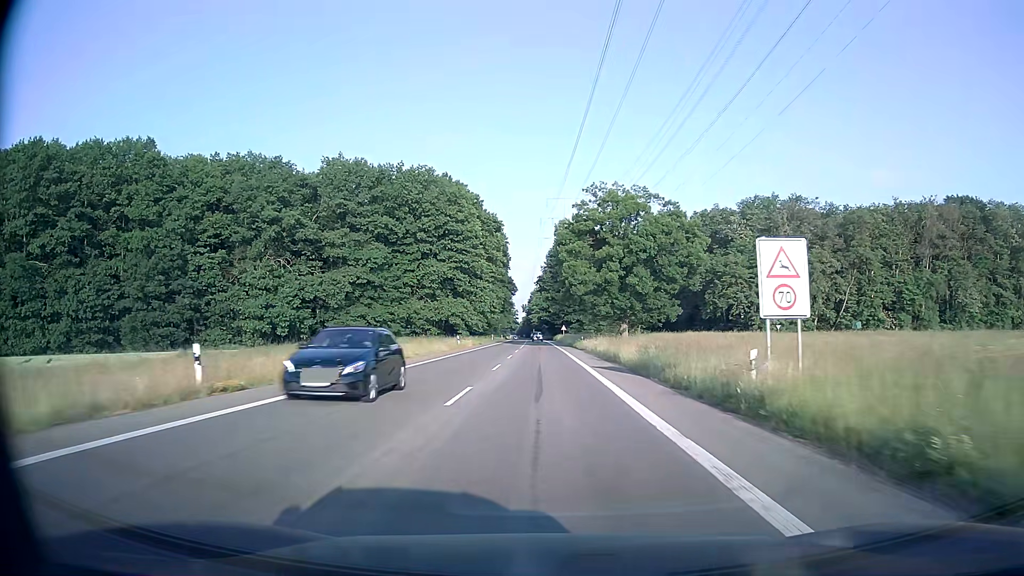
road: secondary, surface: asphalt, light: Day
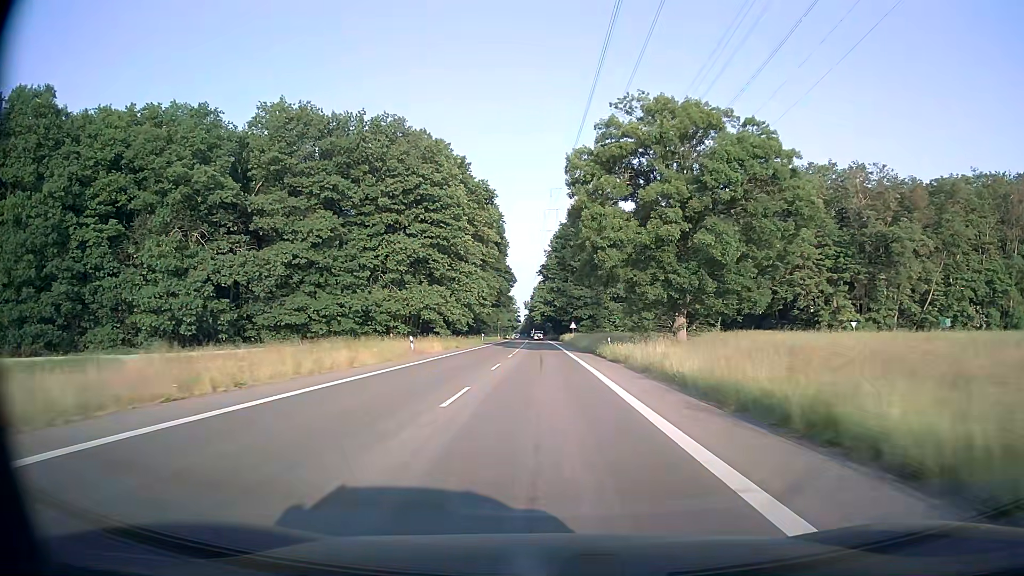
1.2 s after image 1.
(-0.1, +24.0) m; 0°
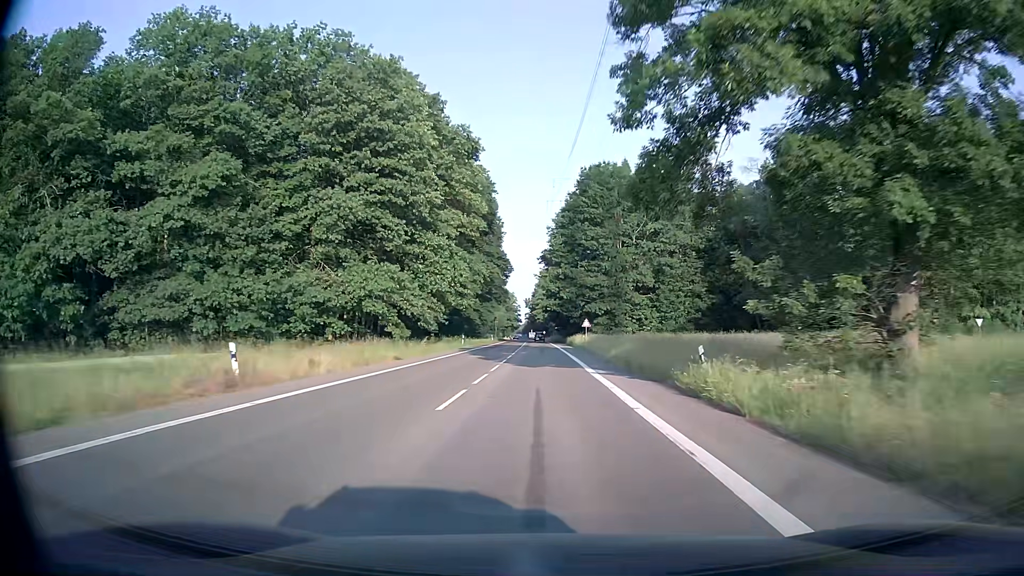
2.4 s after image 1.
(0.0, +24.0) m; 0°
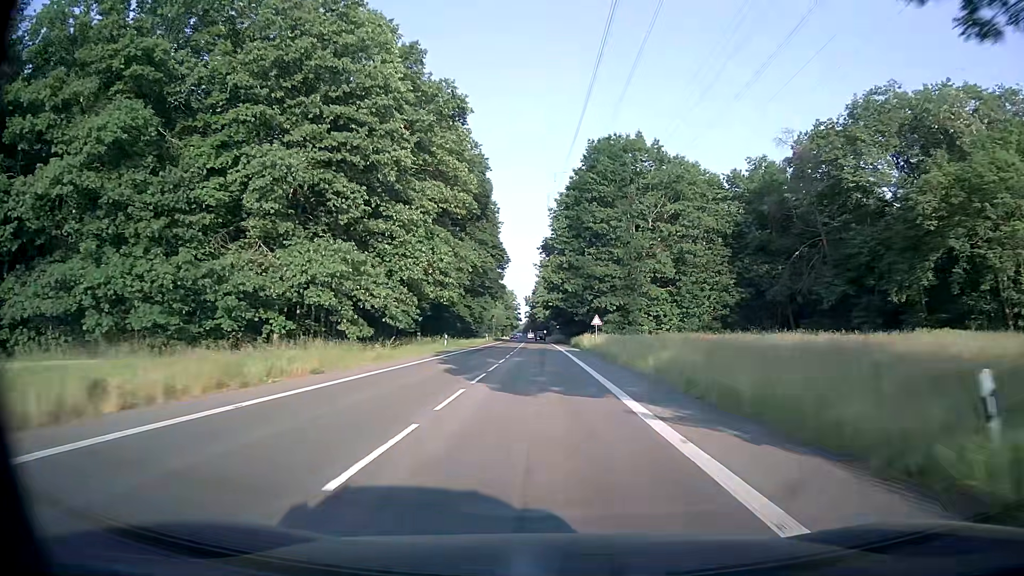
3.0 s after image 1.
(0.0, +12.0) m; -1°
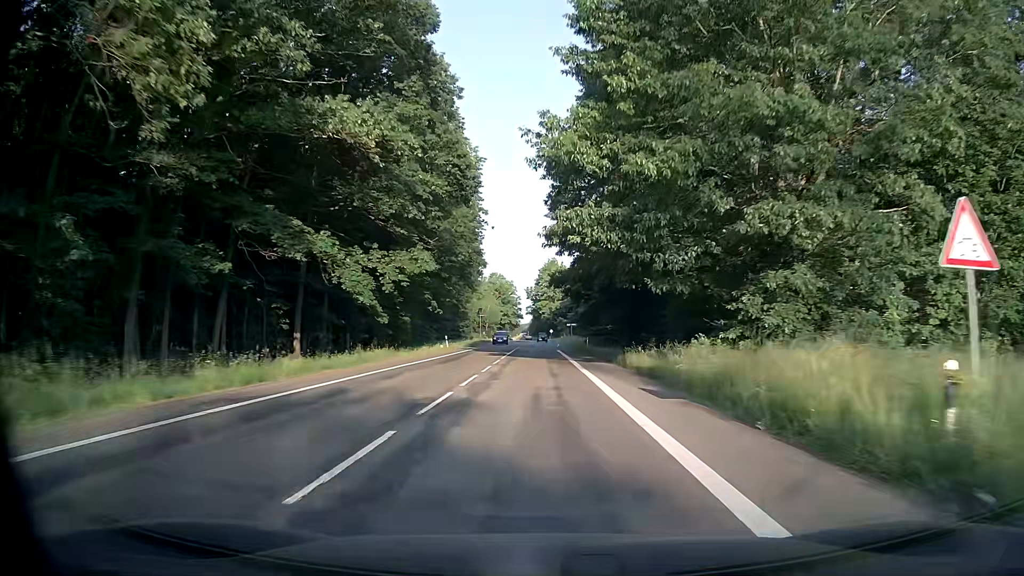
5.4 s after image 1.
(0.0, +47.9) m; -1°
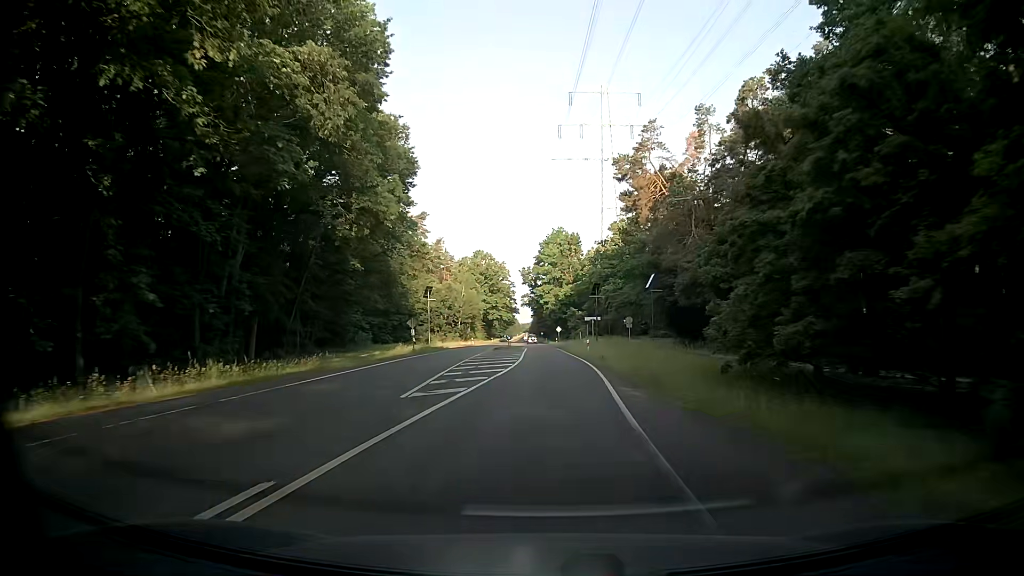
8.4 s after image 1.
(+0.2, +59.9) m; 0°
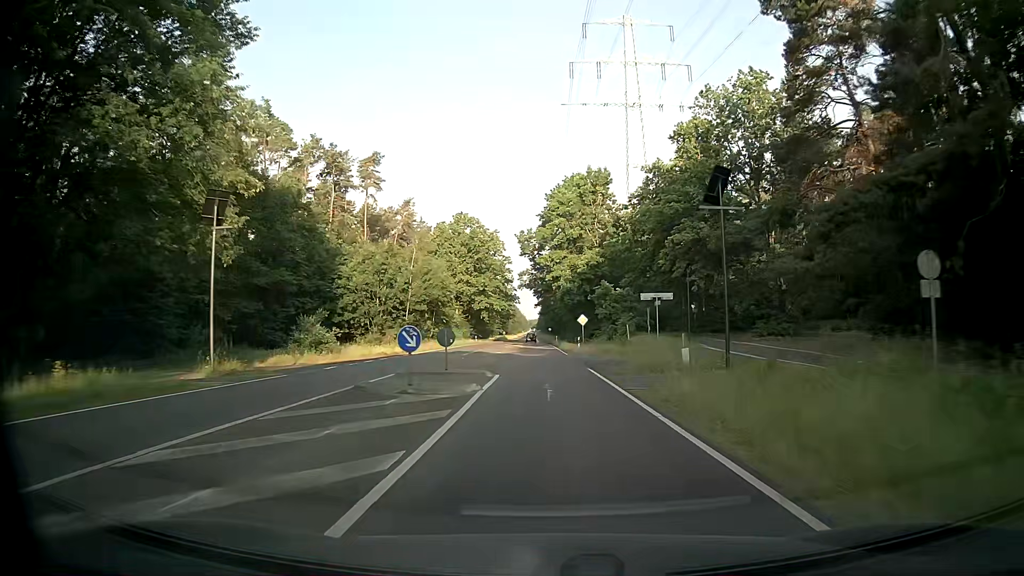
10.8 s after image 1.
(-0.3, +48.1) m; -1°
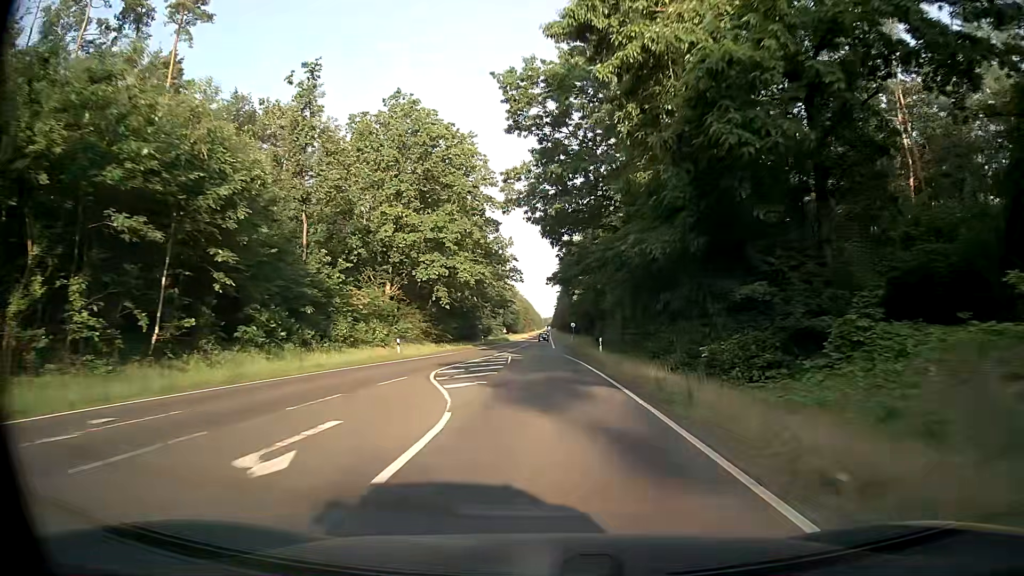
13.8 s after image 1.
(-0.5, +60.5) m; -1°
(0, +10) (0, +20) (0, +30) (0, +40) (0, +50) (0, +60) (-1, +70) (-1, +80) (-1, +90) (-1, +100) m
